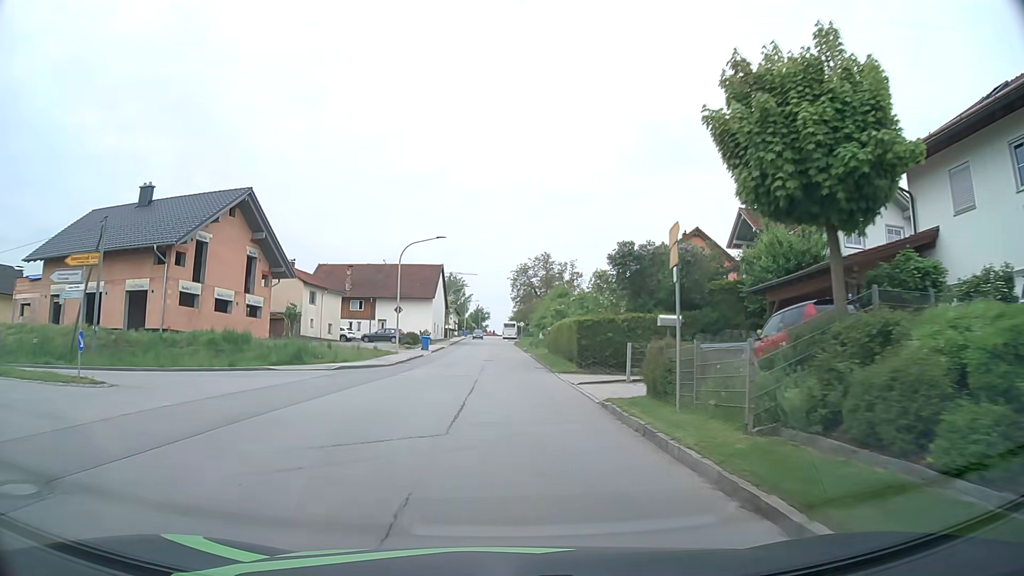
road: tertiary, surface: asphalt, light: Day
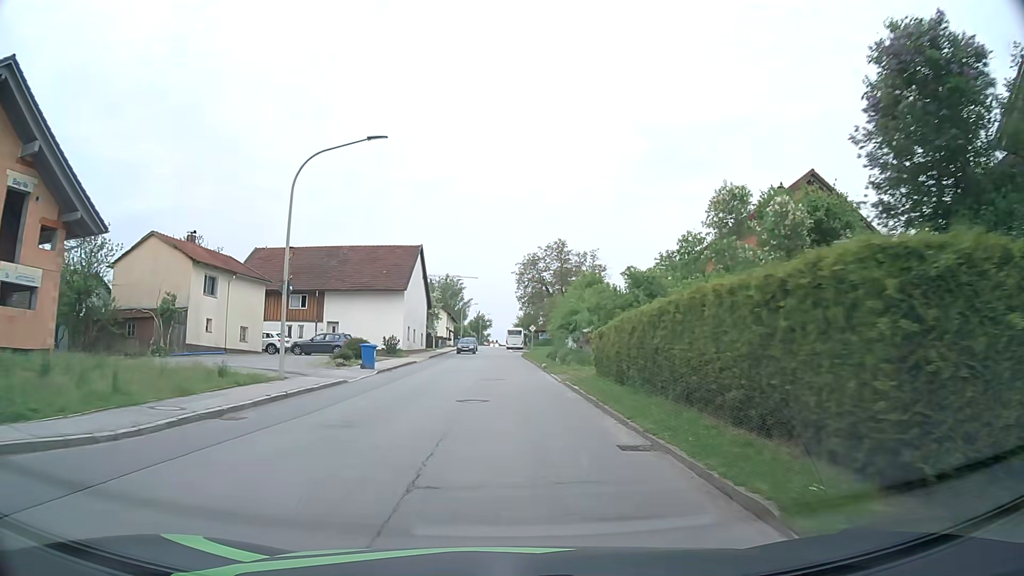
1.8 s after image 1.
(-0.1, +22.5) m; 0°
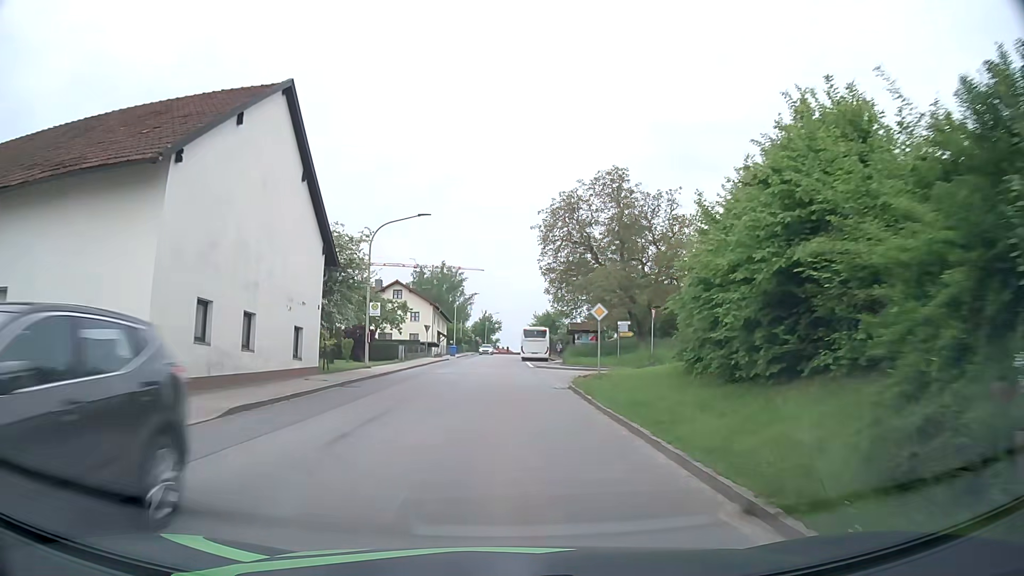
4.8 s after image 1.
(-0.4, +37.4) m; -1°
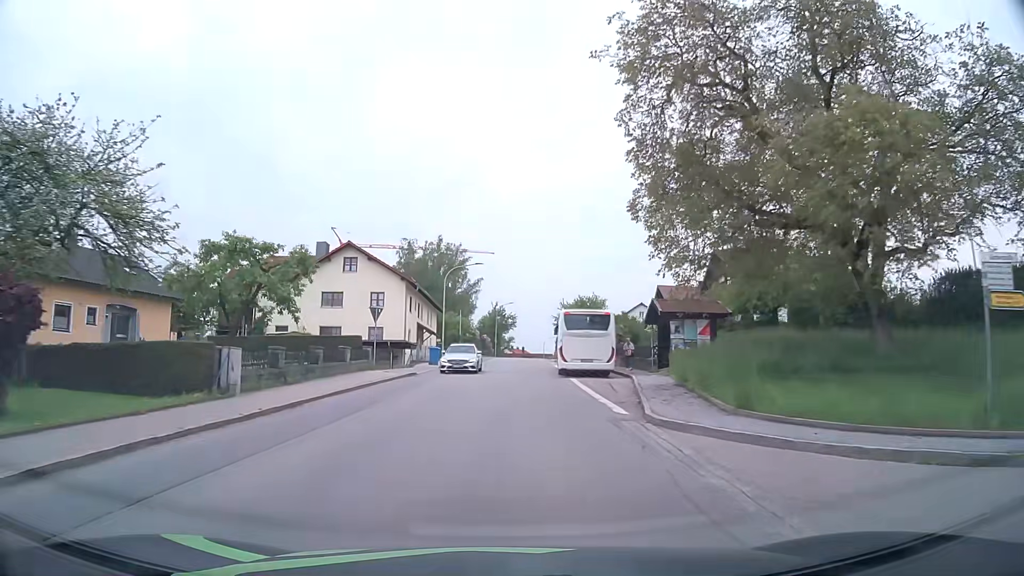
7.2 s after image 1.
(-0.3, +30.2) m; -1°
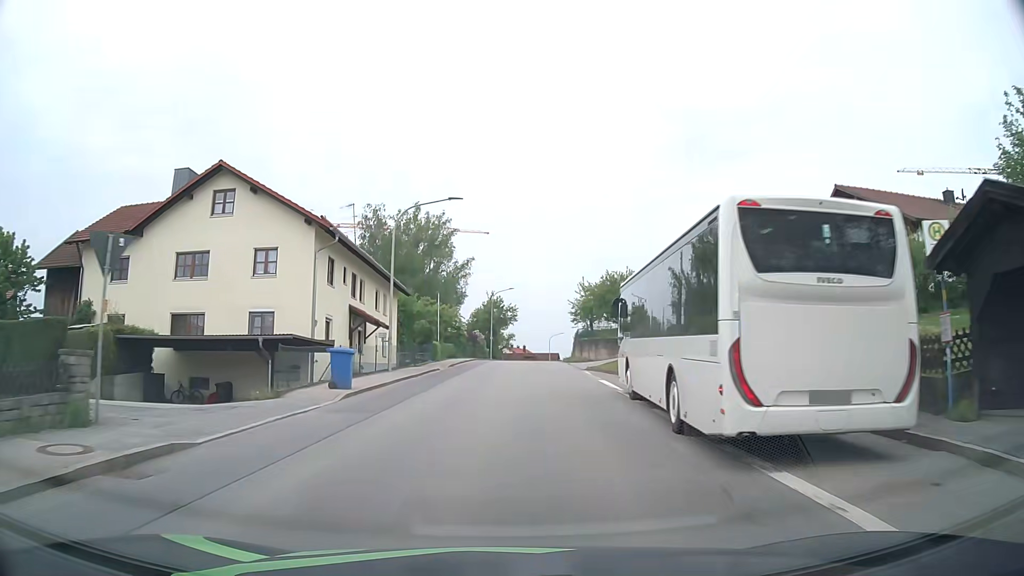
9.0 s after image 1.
(-0.1, +22.9) m; 0°
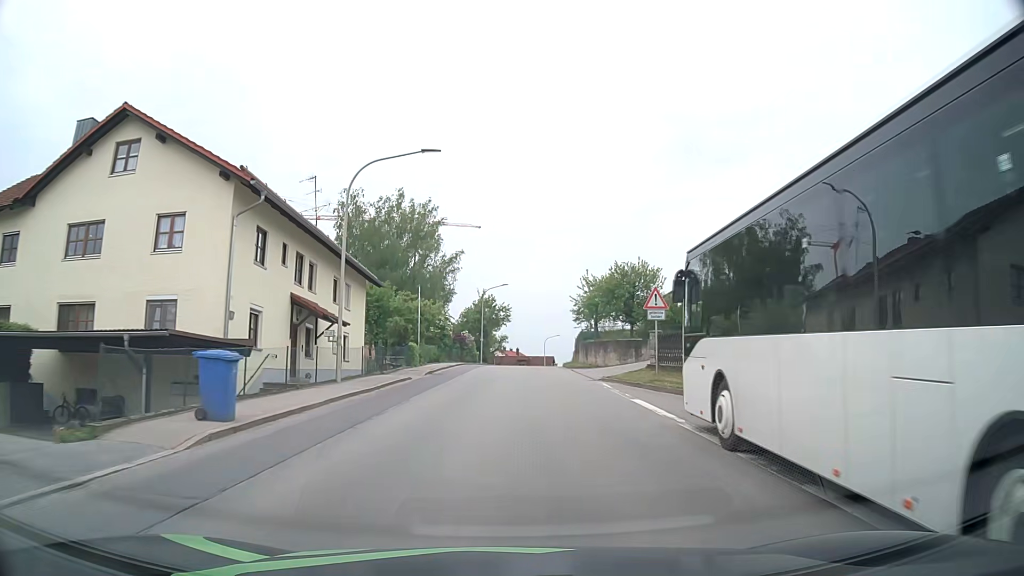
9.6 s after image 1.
(0.0, +7.6) m; +1°
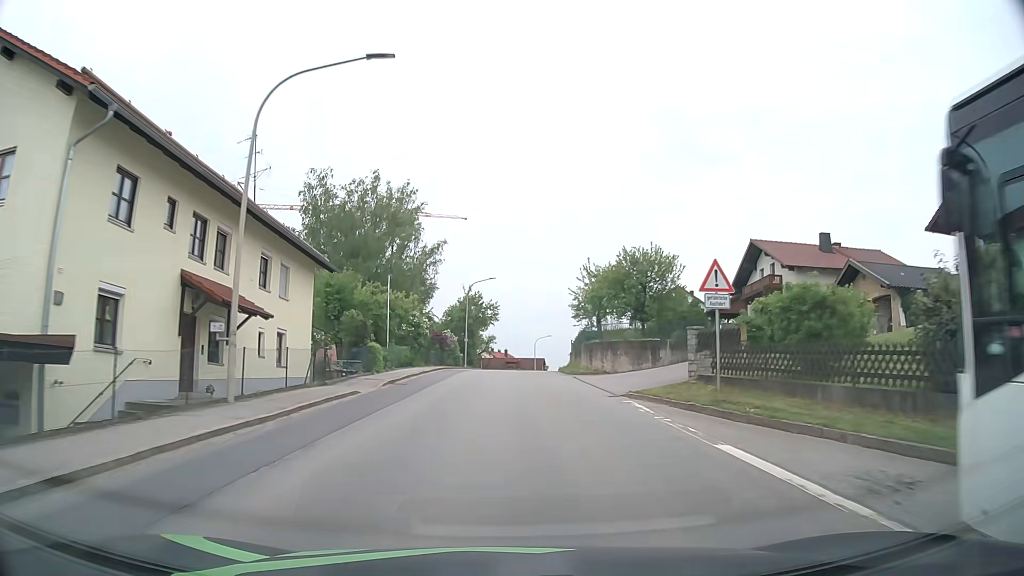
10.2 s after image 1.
(0.0, +7.6) m; 0°
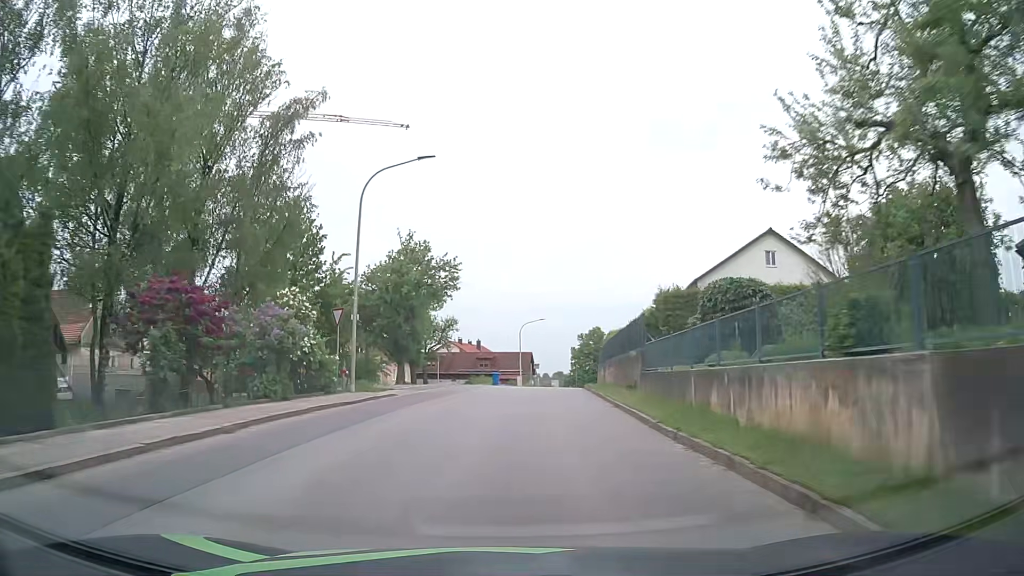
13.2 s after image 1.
(+1.1, +38.1) m; +2°
(0, +10) (+1, +20) (+1, +30) (+2, +40) (+3, +50) (+5, +60) (+7, +70) (+9, +79) (+12, +89) (+15, +98) m
